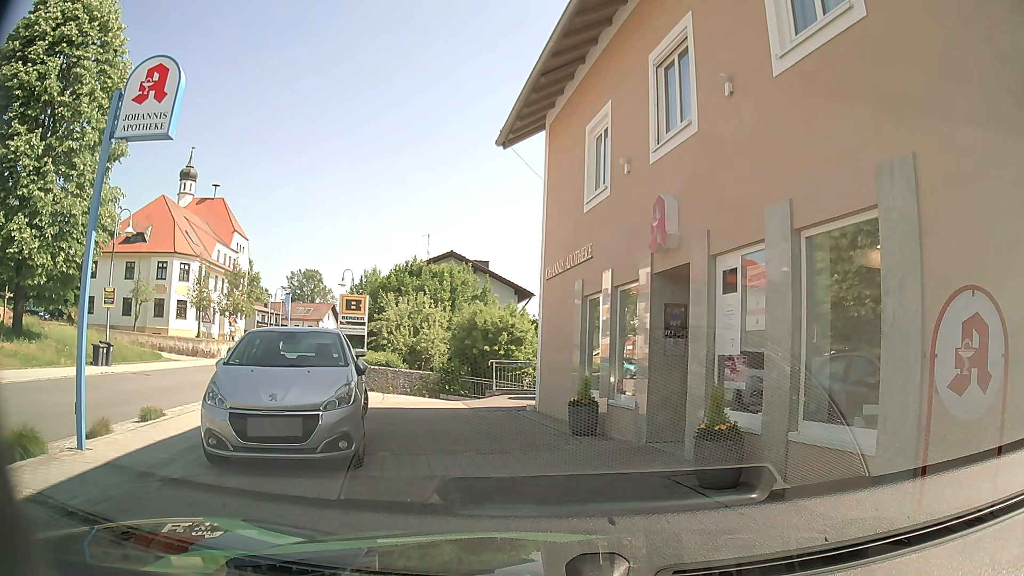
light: Day
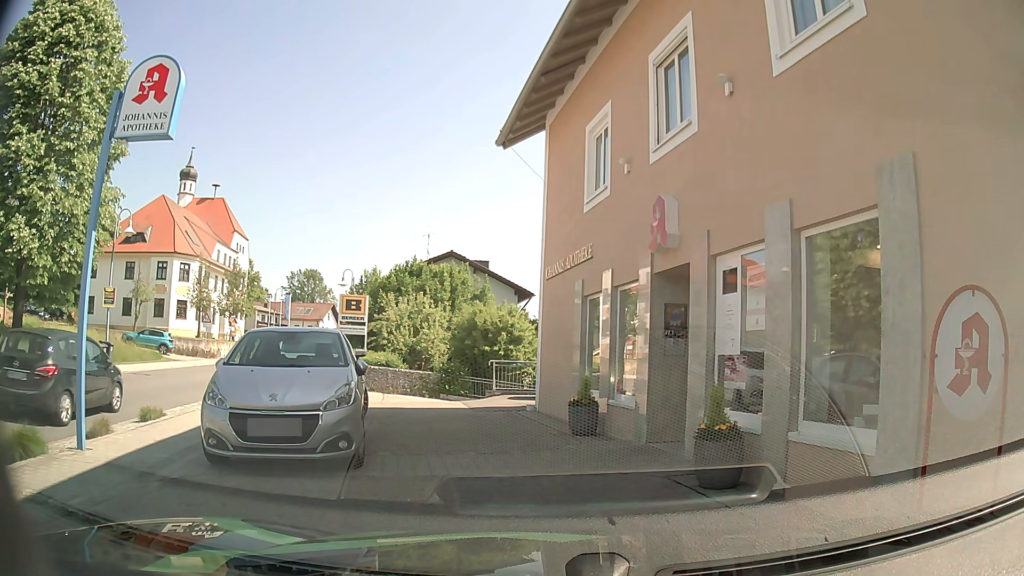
(0.0, 0.0) m; 0°
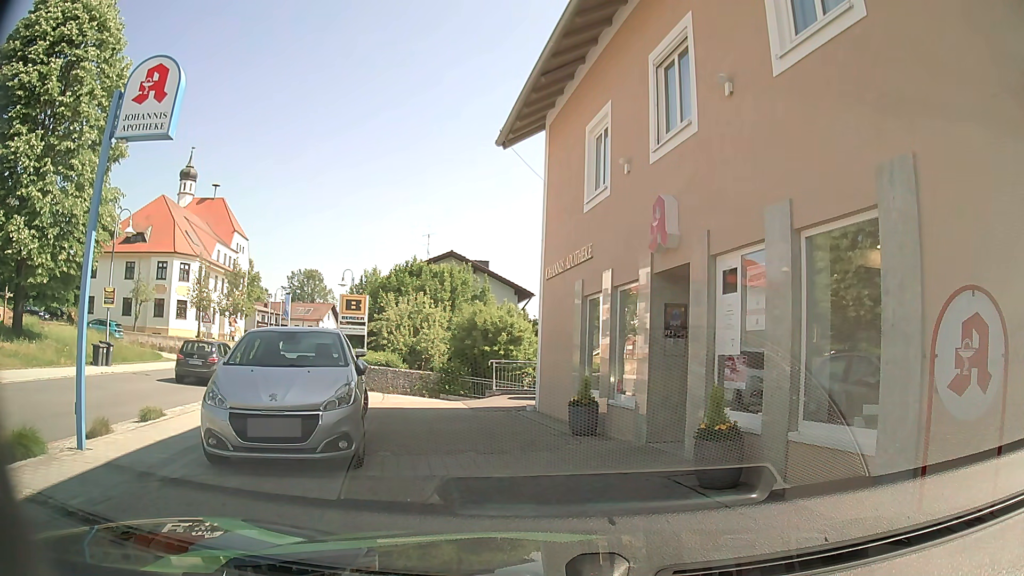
(0.0, 0.0) m; 0°
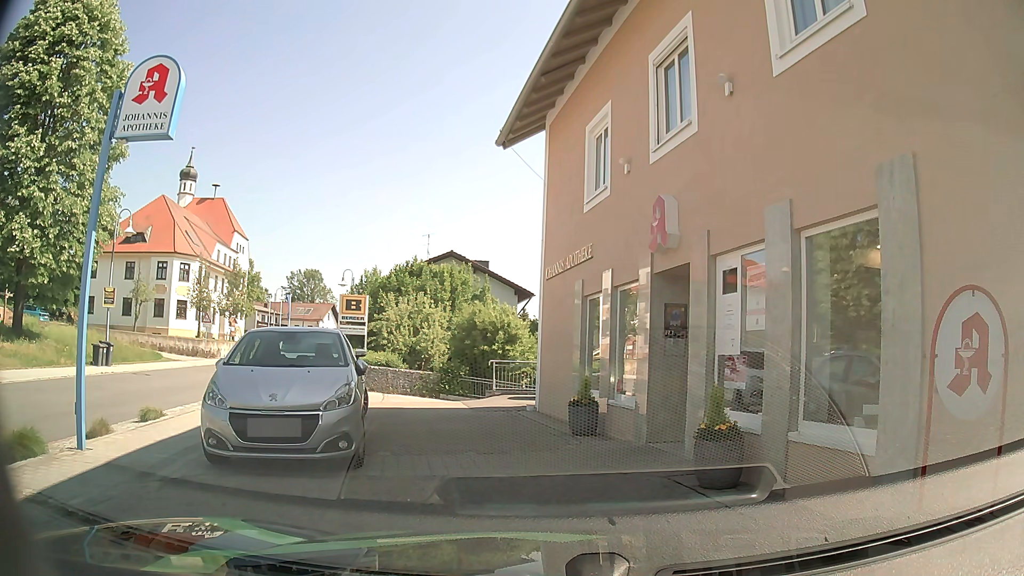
(0.0, 0.0) m; 0°
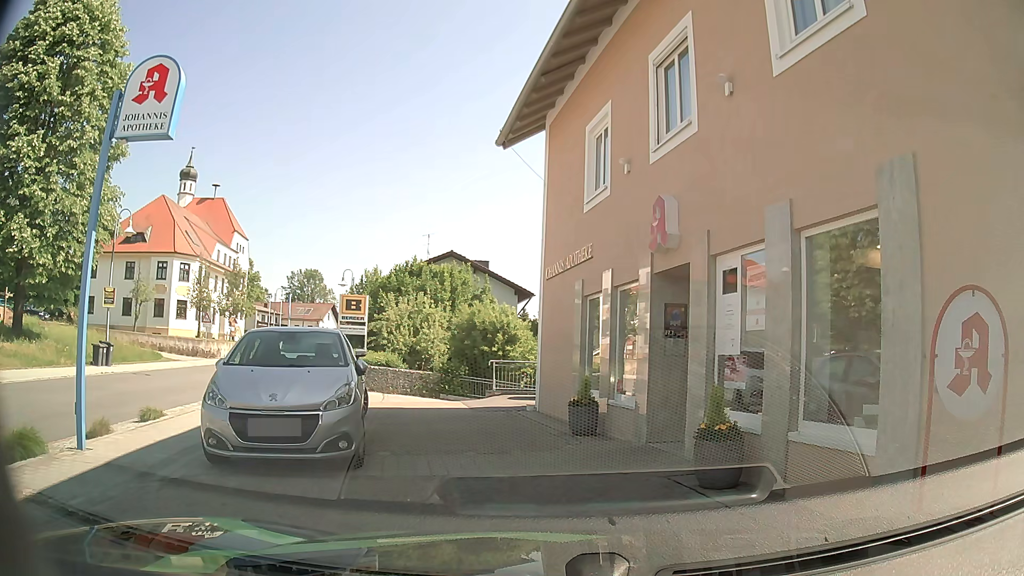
(0.0, 0.0) m; 0°
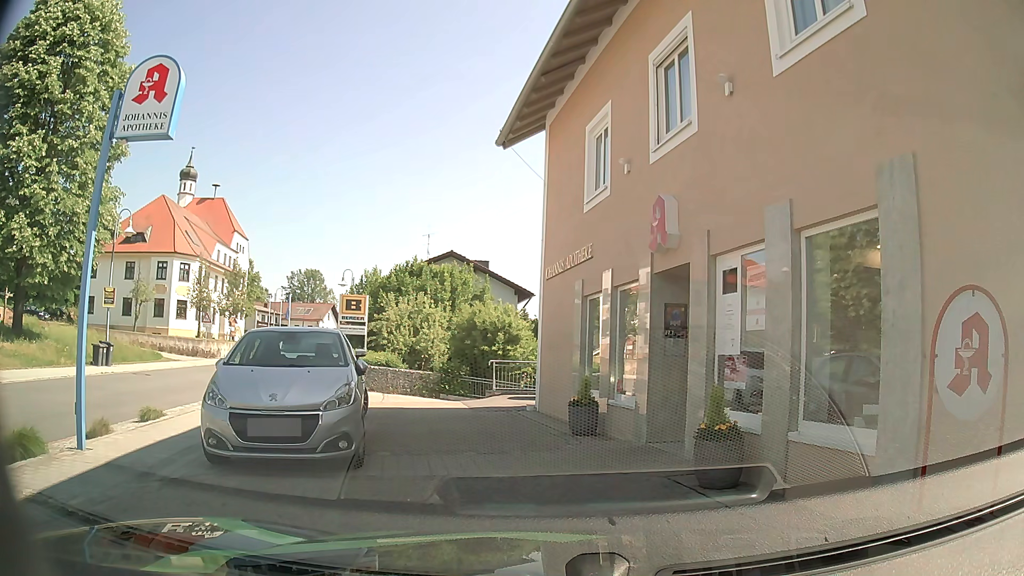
(0.0, 0.0) m; 0°
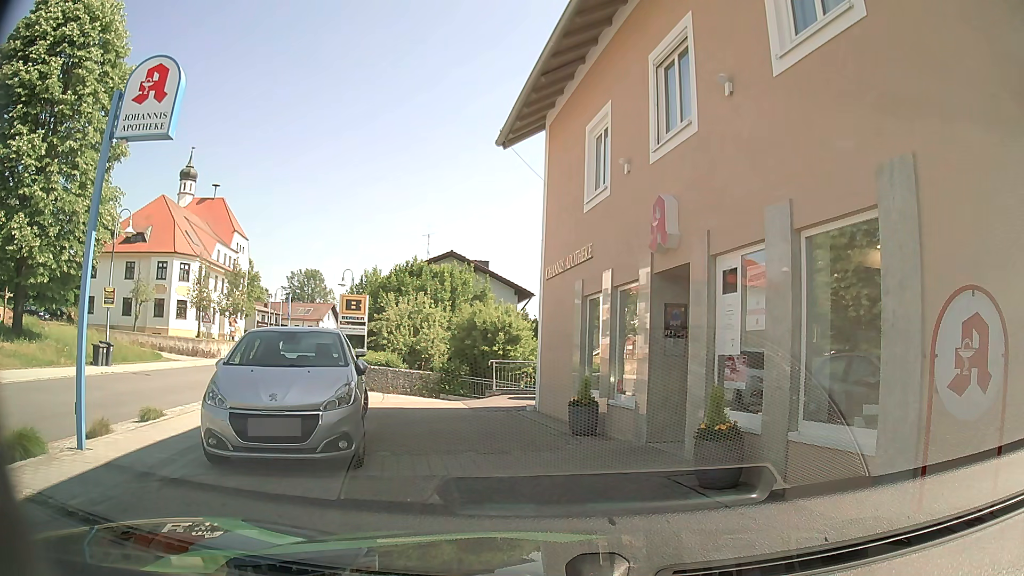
(0.0, 0.0) m; 0°
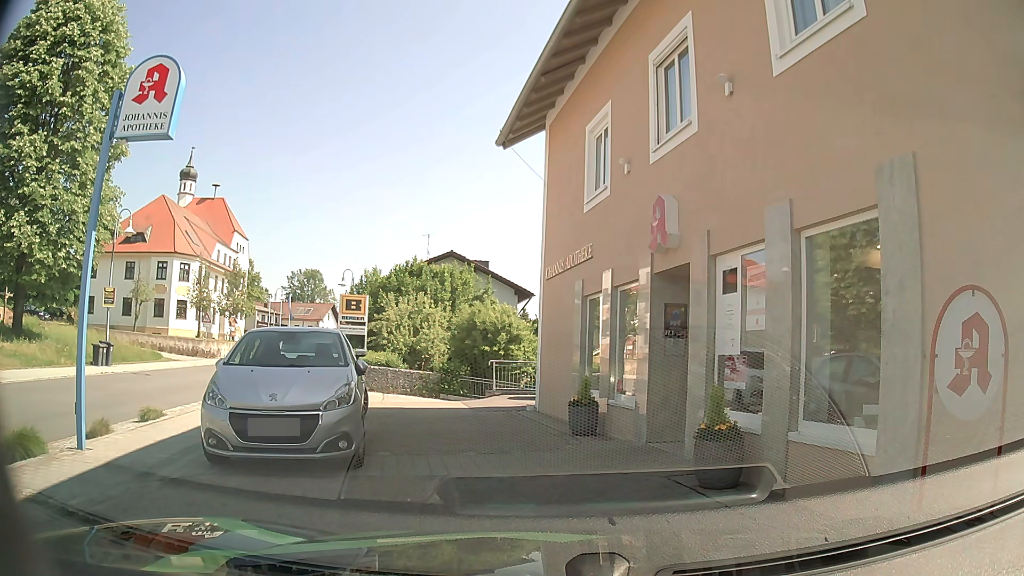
(0.0, 0.0) m; 0°
